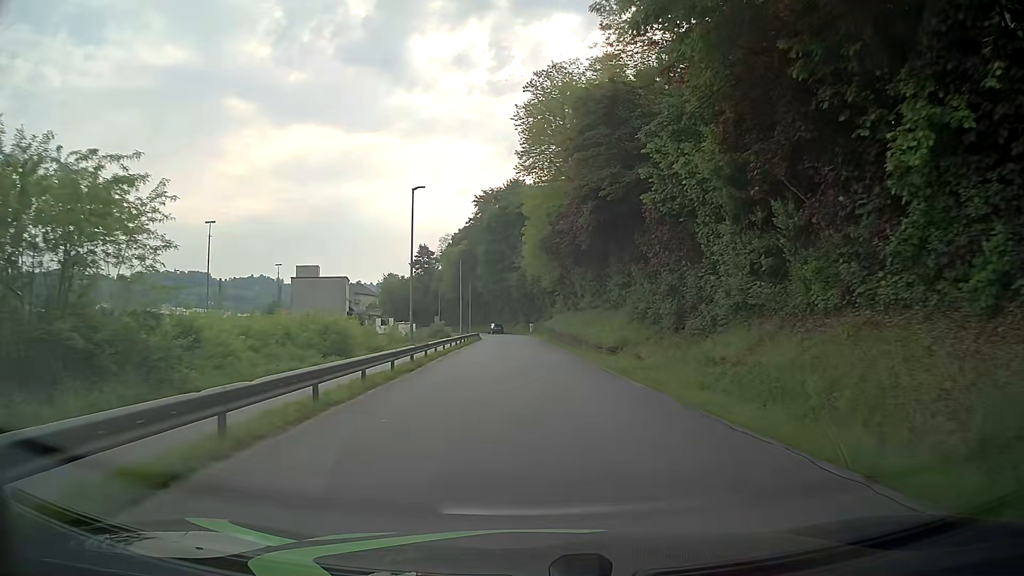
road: residential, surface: asphalt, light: Day
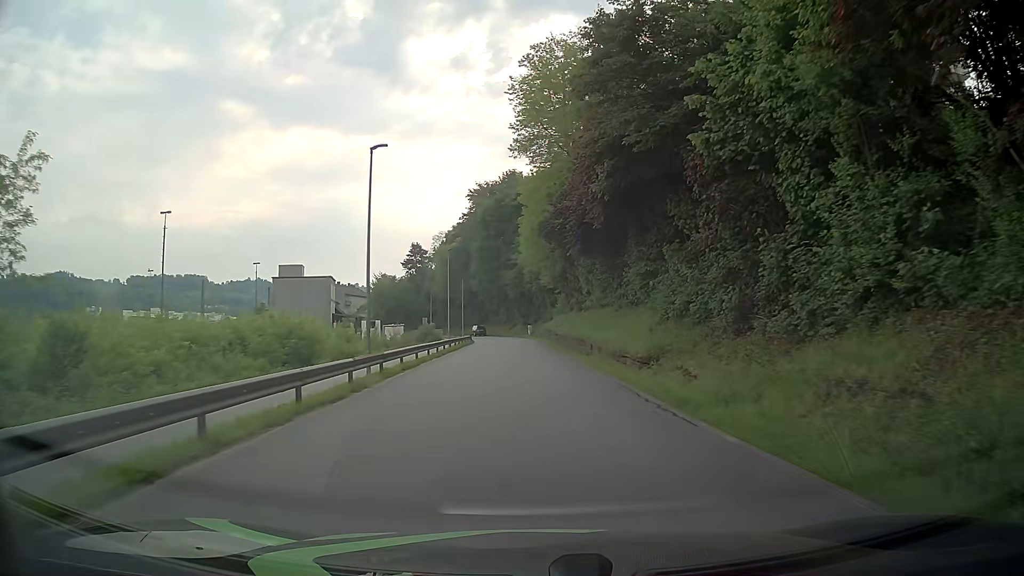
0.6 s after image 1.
(+0.1, +7.9) m; 0°
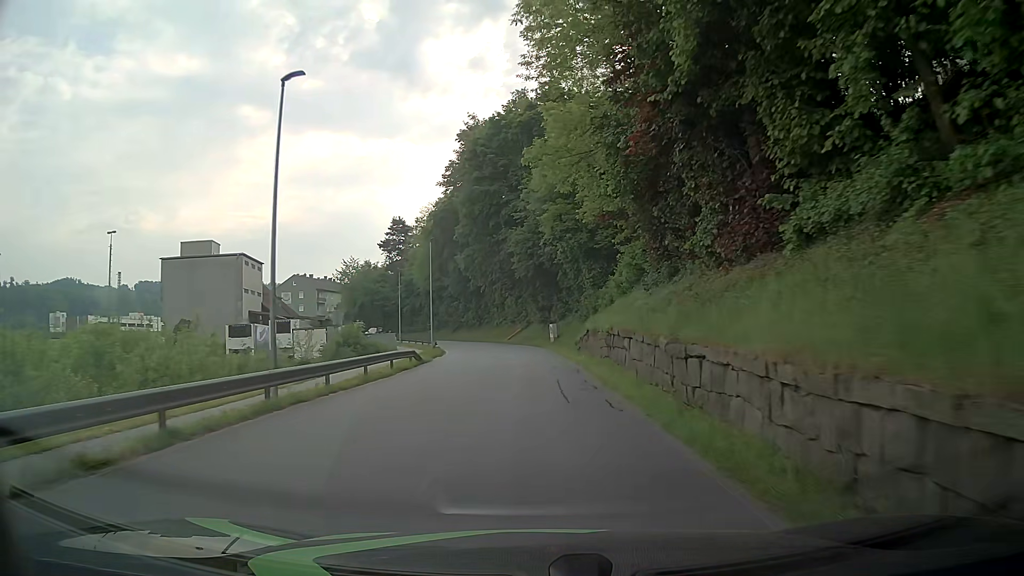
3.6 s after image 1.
(-0.2, +39.7) m; -2°
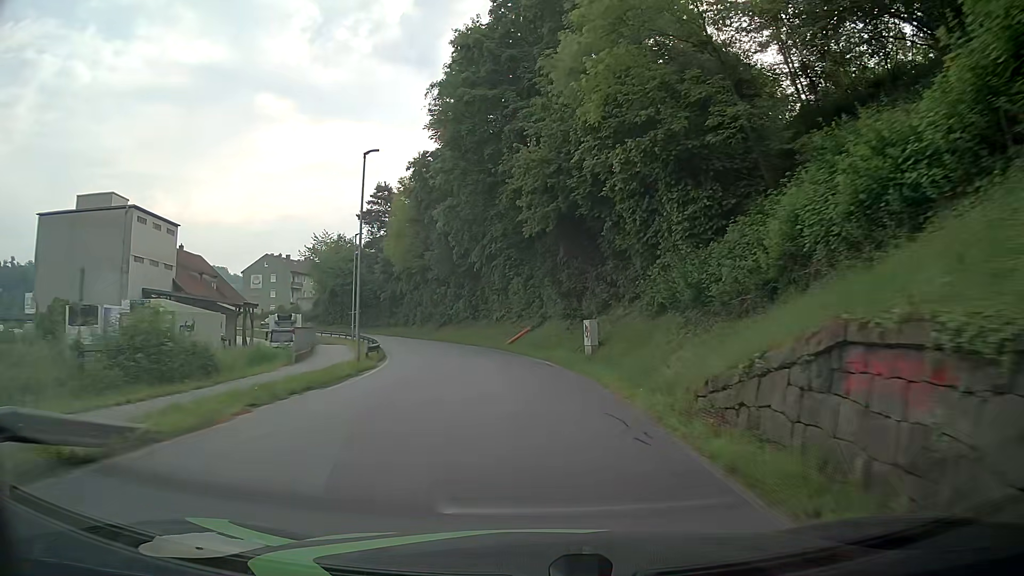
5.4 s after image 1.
(0.0, +23.8) m; -1°
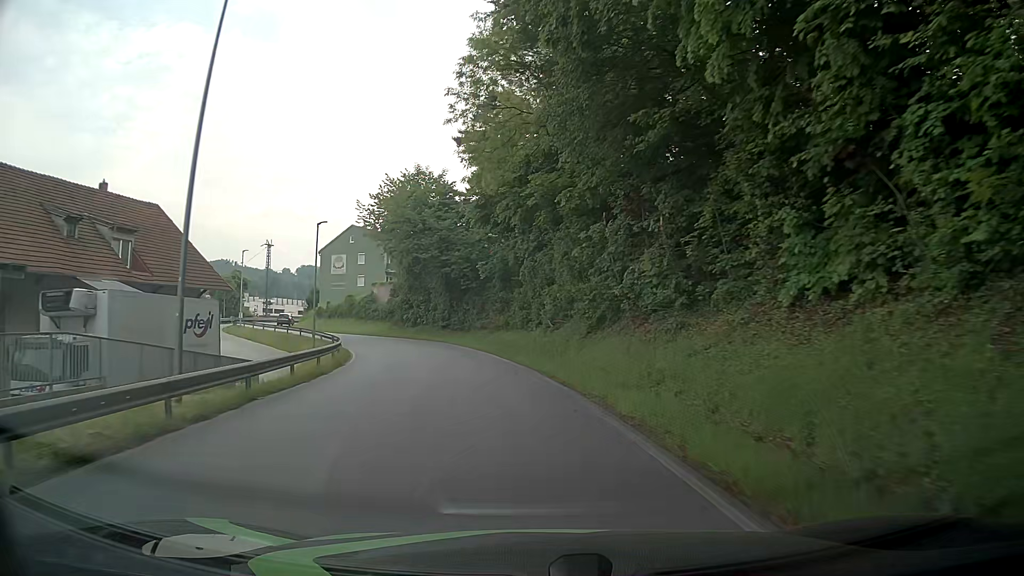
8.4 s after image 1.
(-4.0, +39.2) m; -15°
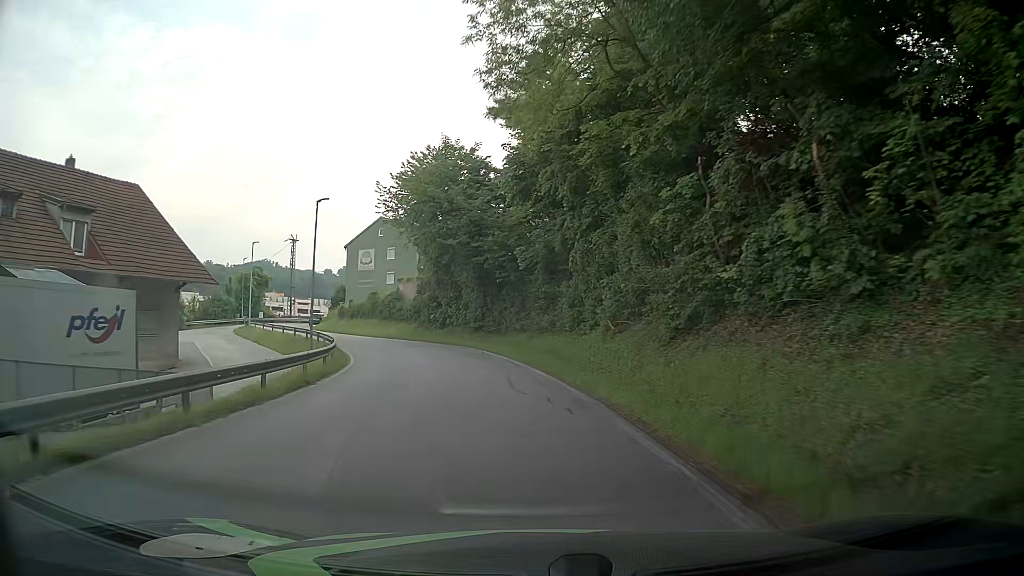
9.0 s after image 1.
(-0.2, +7.8) m; -3°
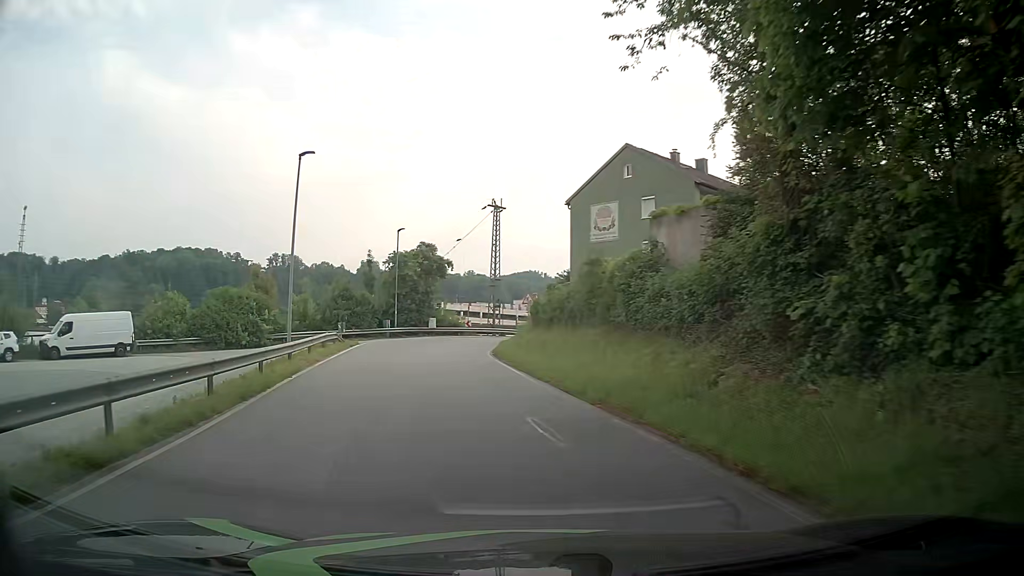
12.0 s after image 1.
(-6.2, +35.5) m; -22°
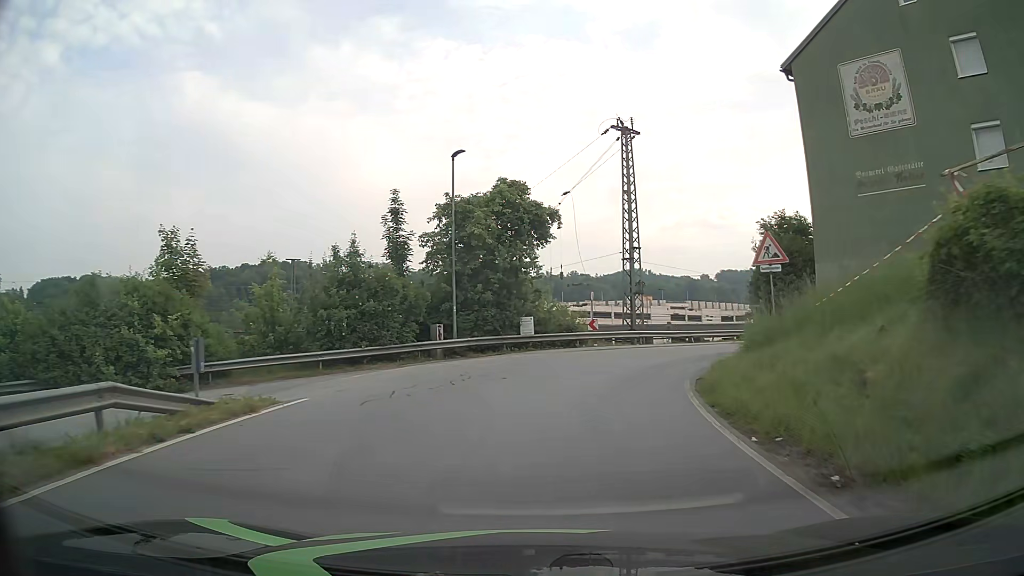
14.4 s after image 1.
(-3.7, +24.5) m; -11°
(+1, +10) (+3, +20) (+8, +28) (+15, +35) (+24, +40) (+33, +45) (+41, +51) (+49, +56) (+58, +61) (+67, +65) m
